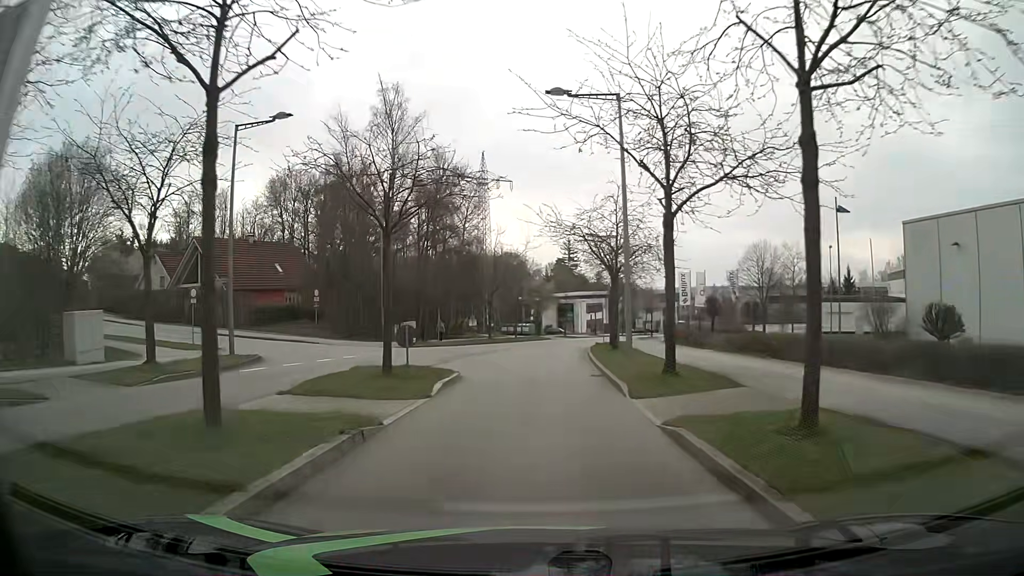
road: residential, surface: asphalt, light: Day
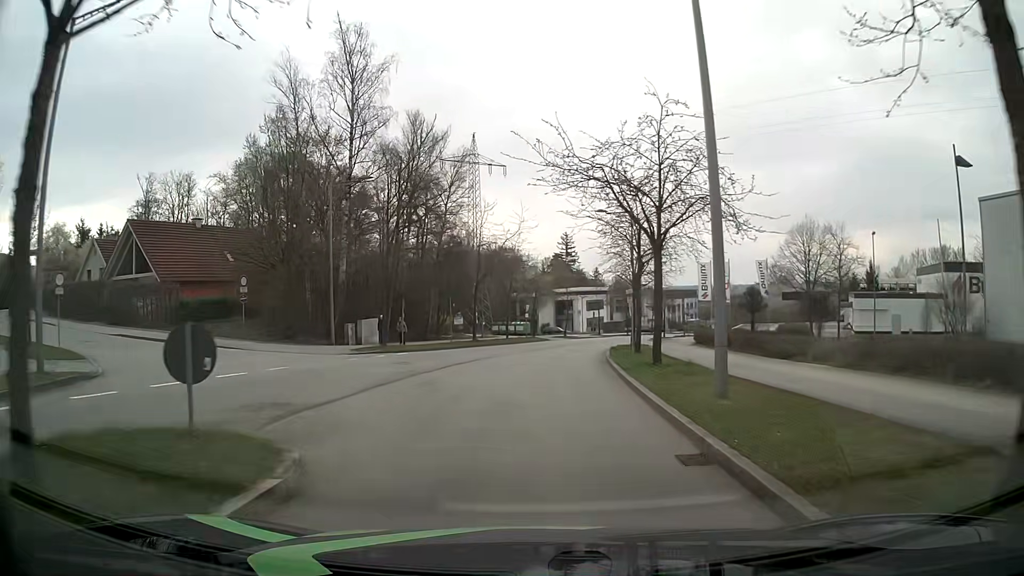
(+0.1, +11.5) m; +1°
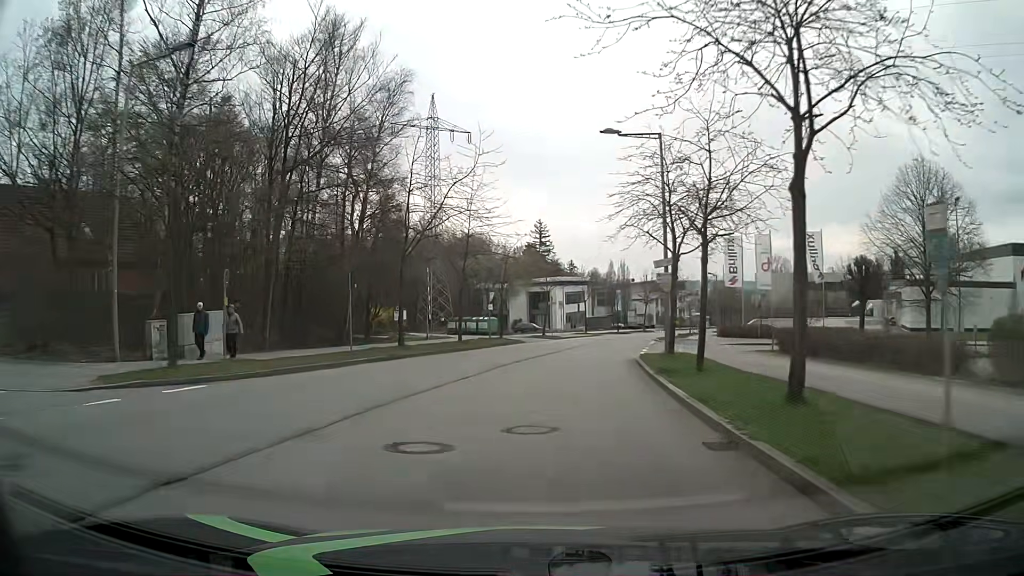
(+0.2, +18.7) m; +2°
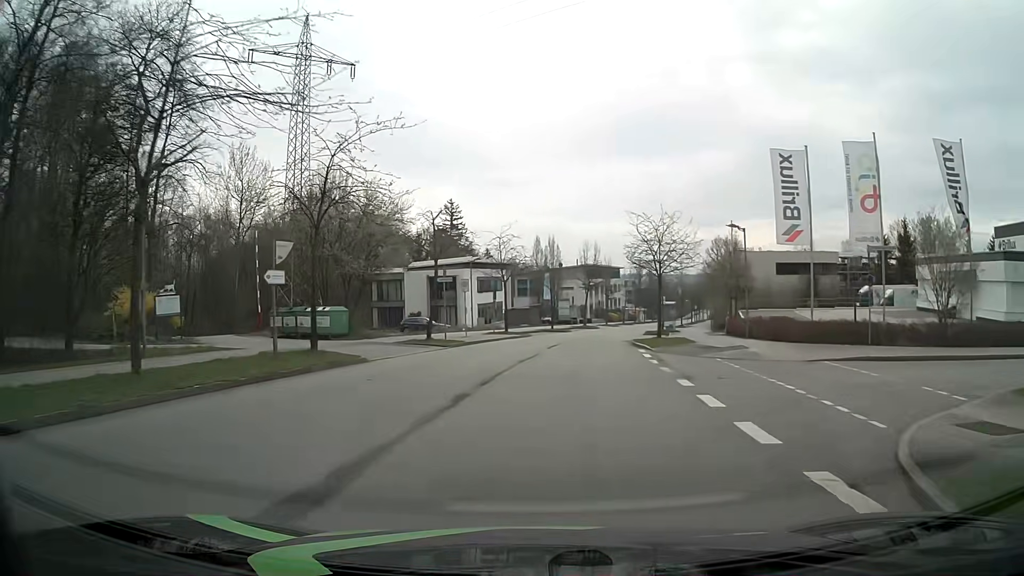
(+1.5, +25.5) m; +7°
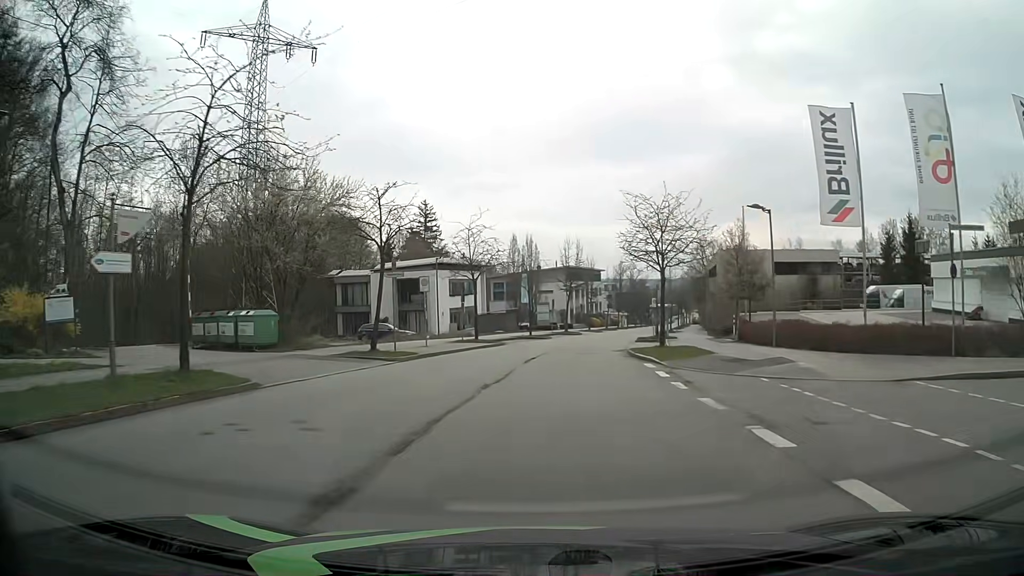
(+0.1, +6.5) m; +2°
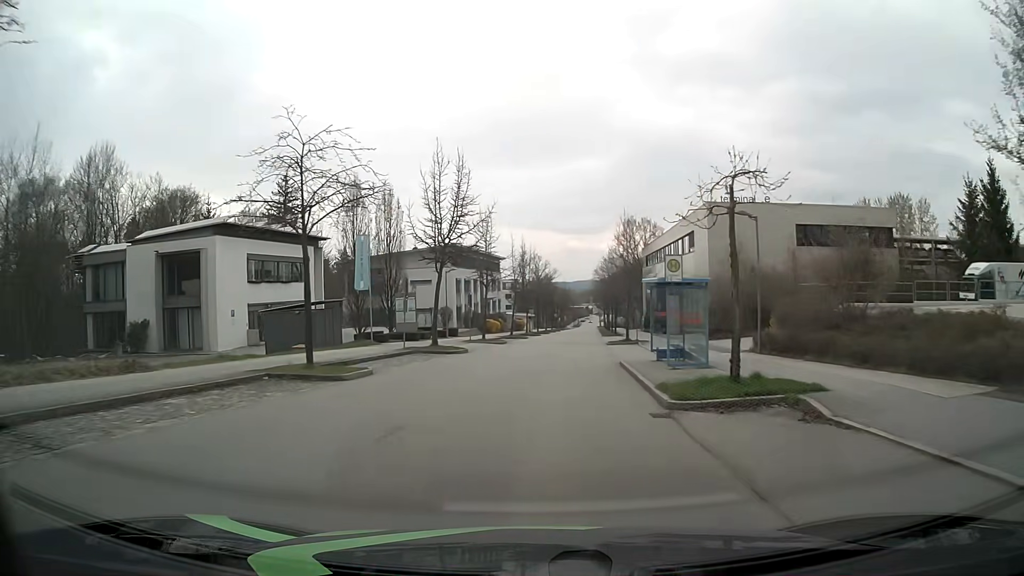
(+2.7, +33.2) m; +9°
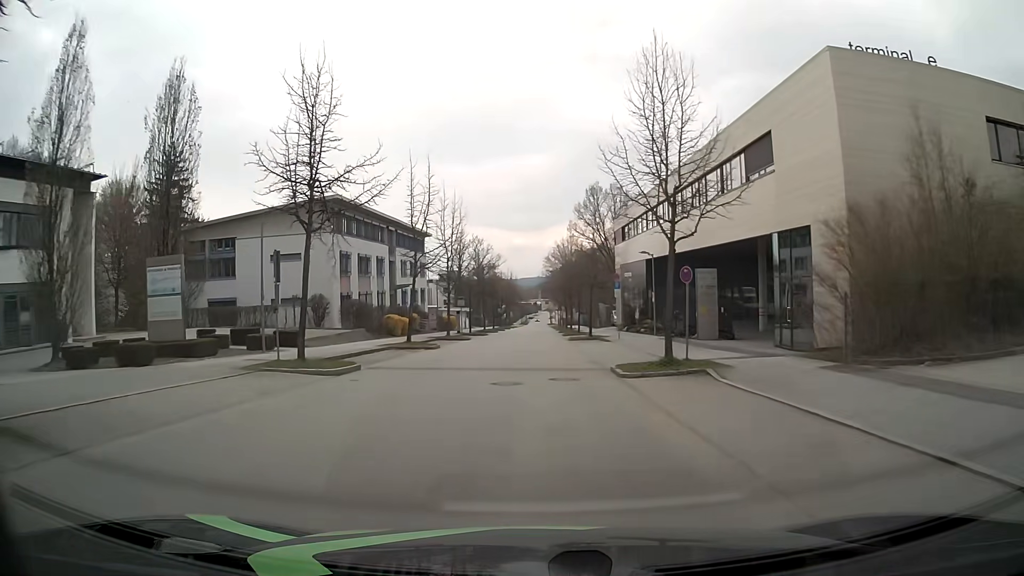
(+1.2, +27.2) m; +4°
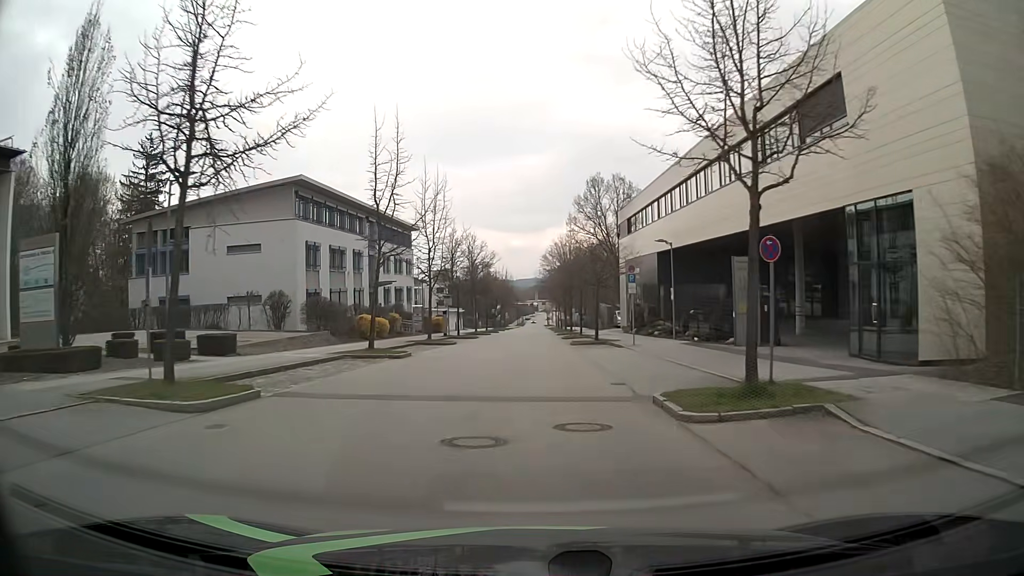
(+0.1, +6.8) m; 0°
(0, +10) (0, +20) (0, +30) (0, +40) (+1, +50) (+1, +60) (+1, +70) (+1, +80) (+1, +90) (+1, +100) m
